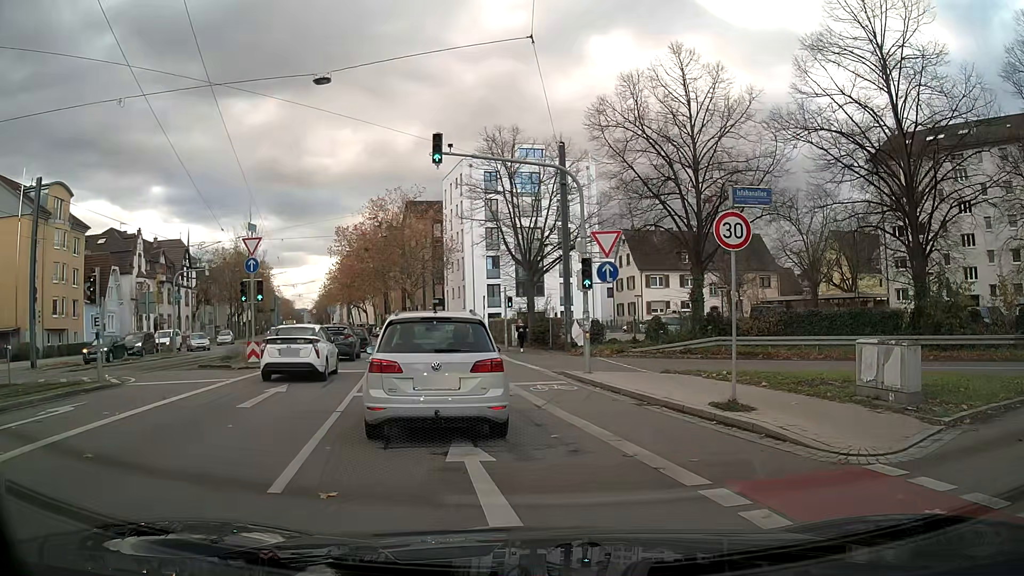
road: tertiary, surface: asphalt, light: Day
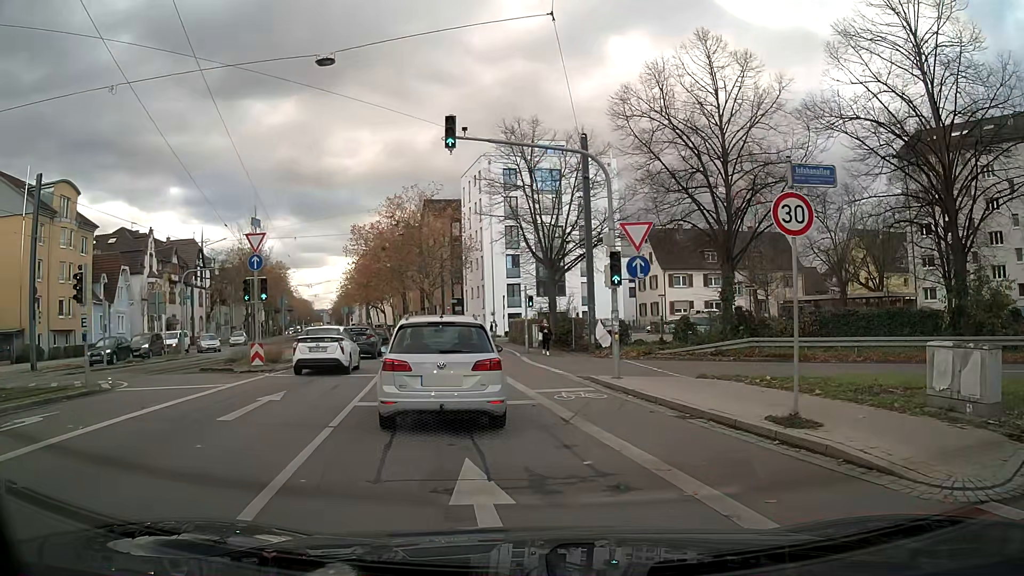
(0.0, +1.7) m; -2°
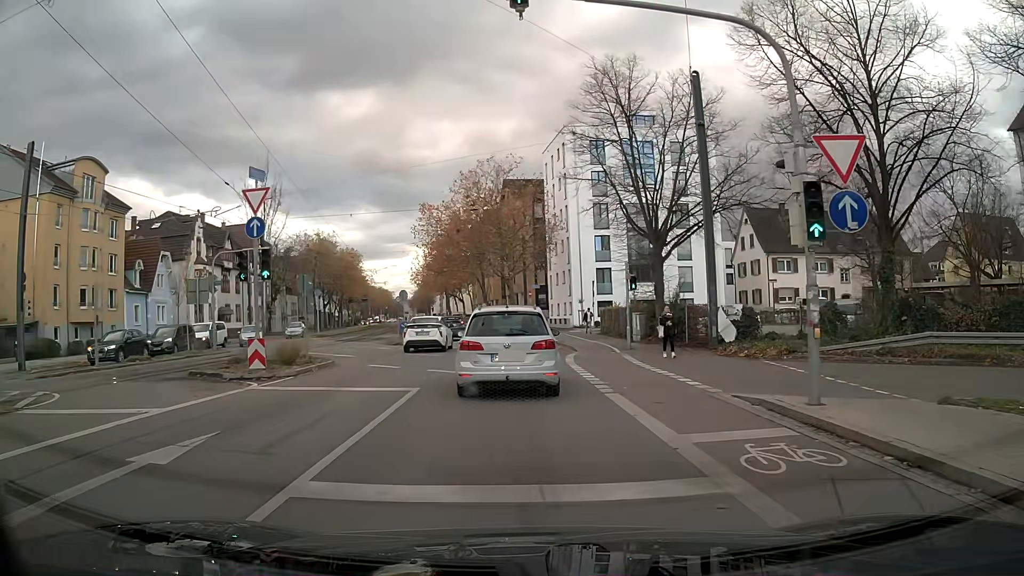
(-0.4, +7.4) m; -5°
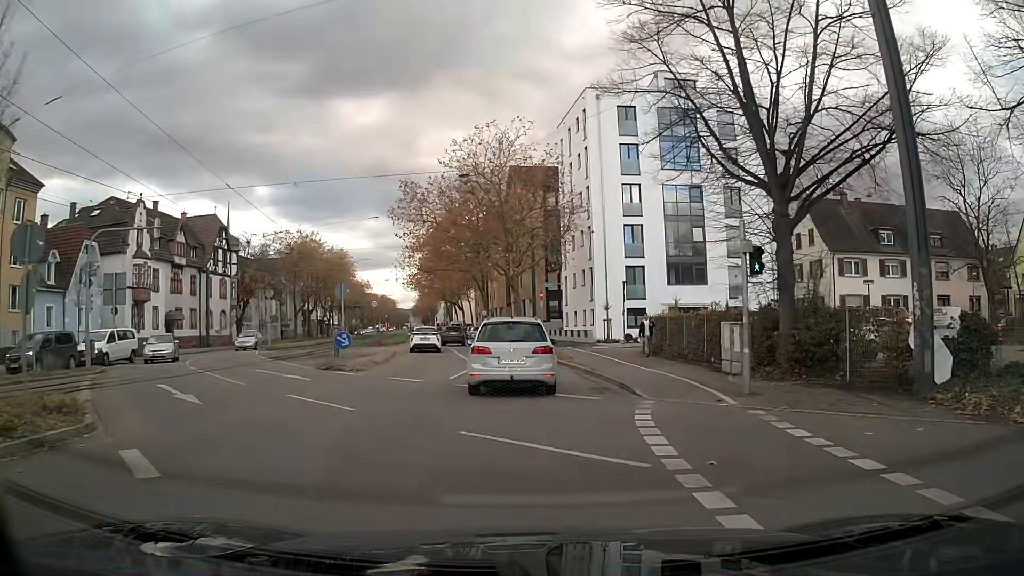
(-0.1, +13.7) m; 0°
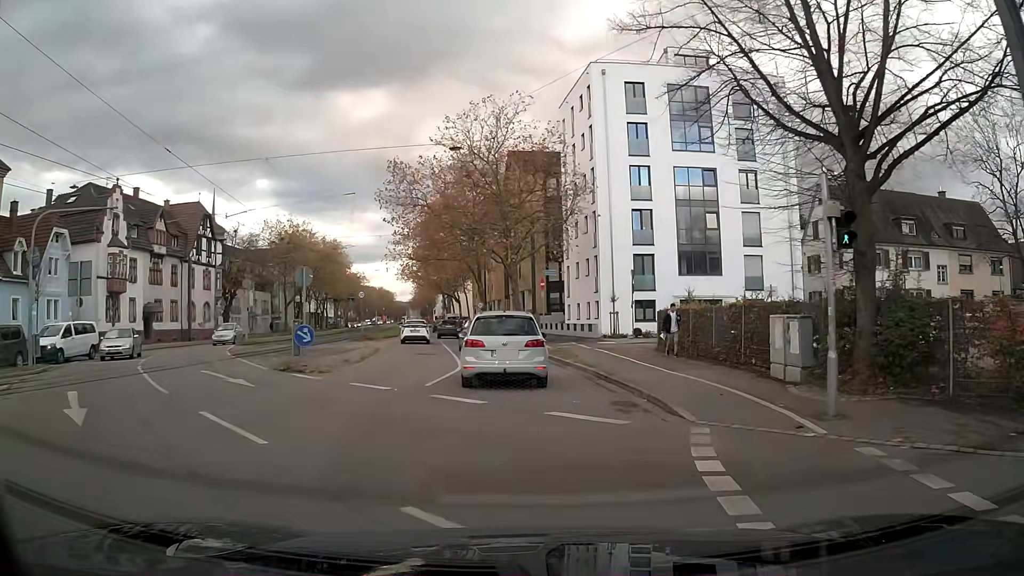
(0.0, +3.9) m; 0°
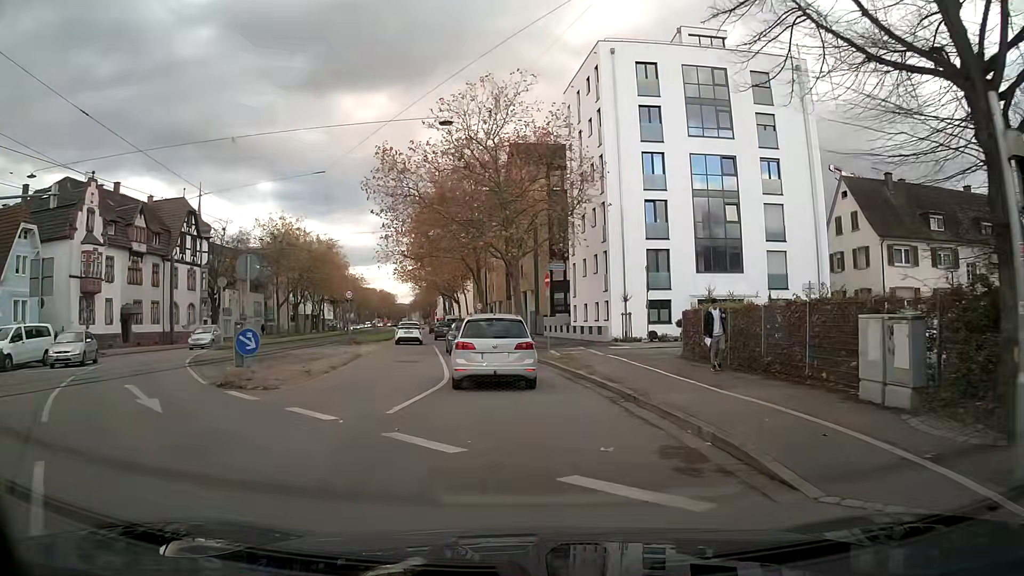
(0.0, +4.1) m; -1°
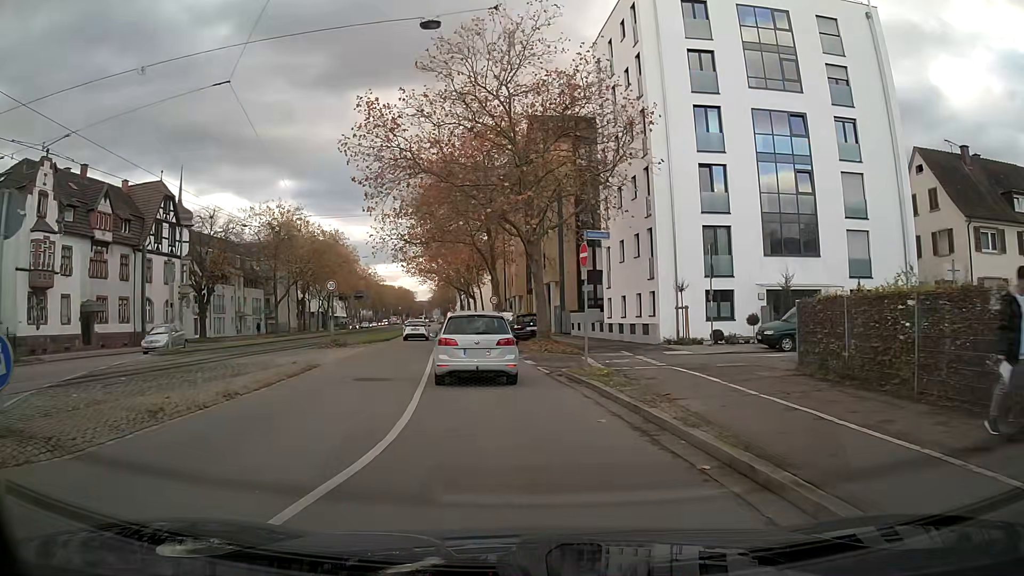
(-0.2, +8.6) m; -3°
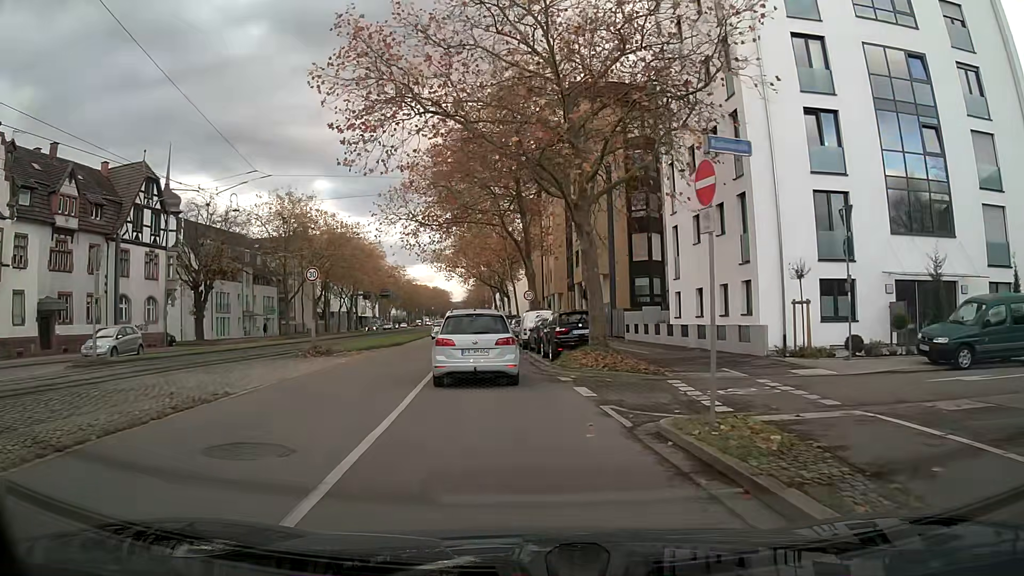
(-0.1, +9.1) m; -2°
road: primary
(0, +10) (-1, +20) (-2, +30) (-2, +40) (-3, +50) (-4, +60) (-6, +70) (-7, +80) (-8, +90) (-9, +100) m
